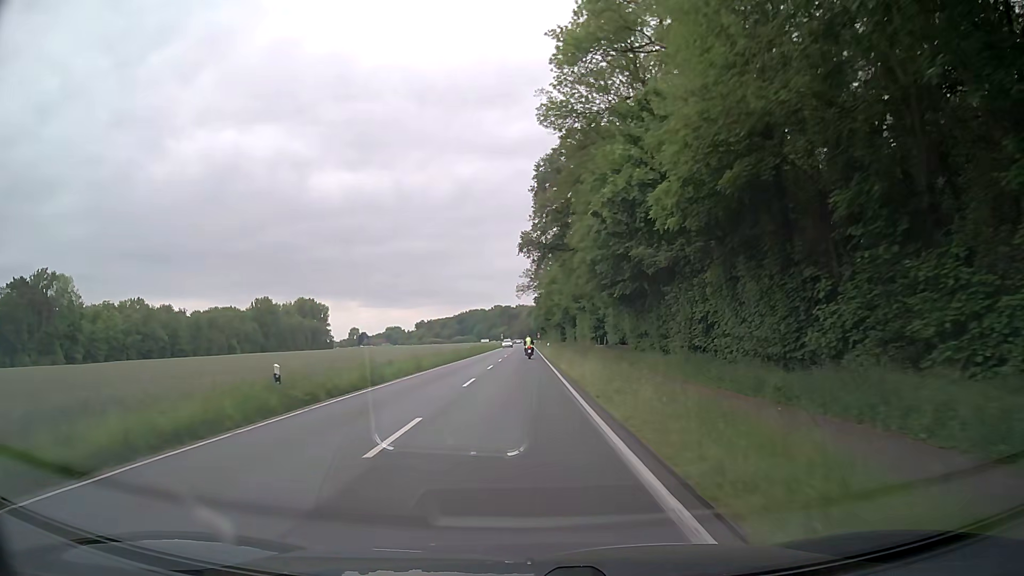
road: primary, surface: asphalt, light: Day
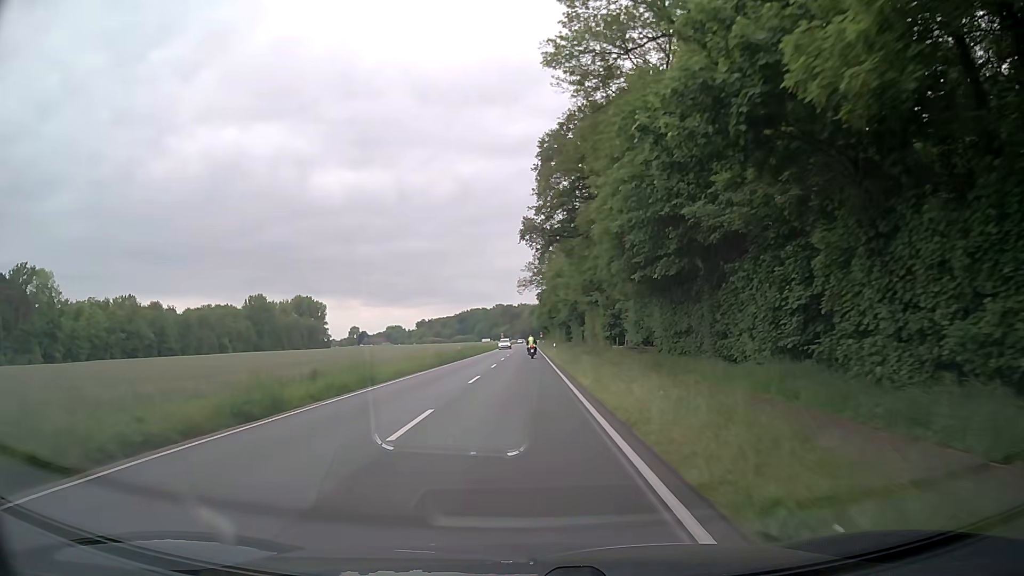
(0.0, +10.8) m; 0°
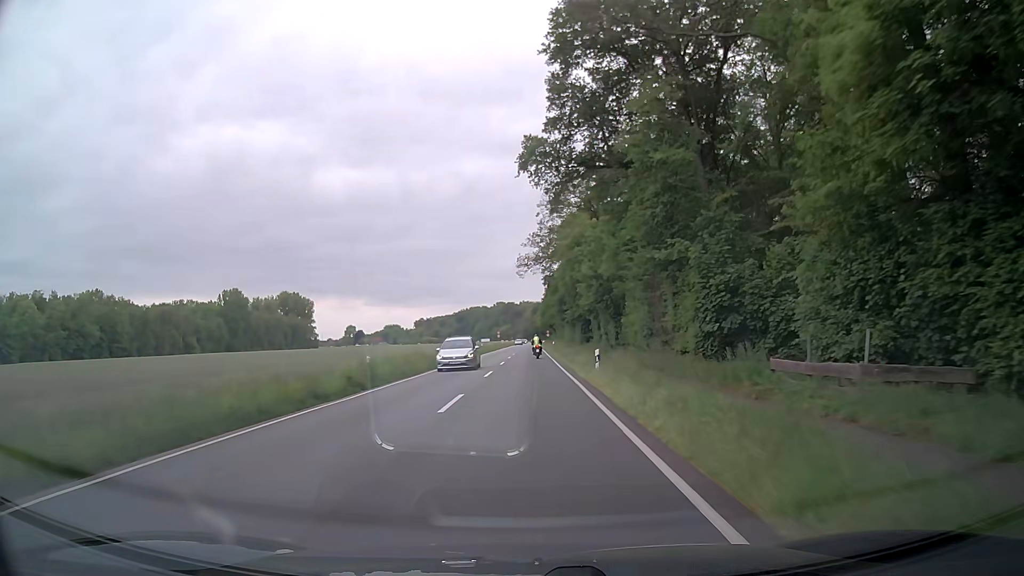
(-0.3, +32.6) m; 0°
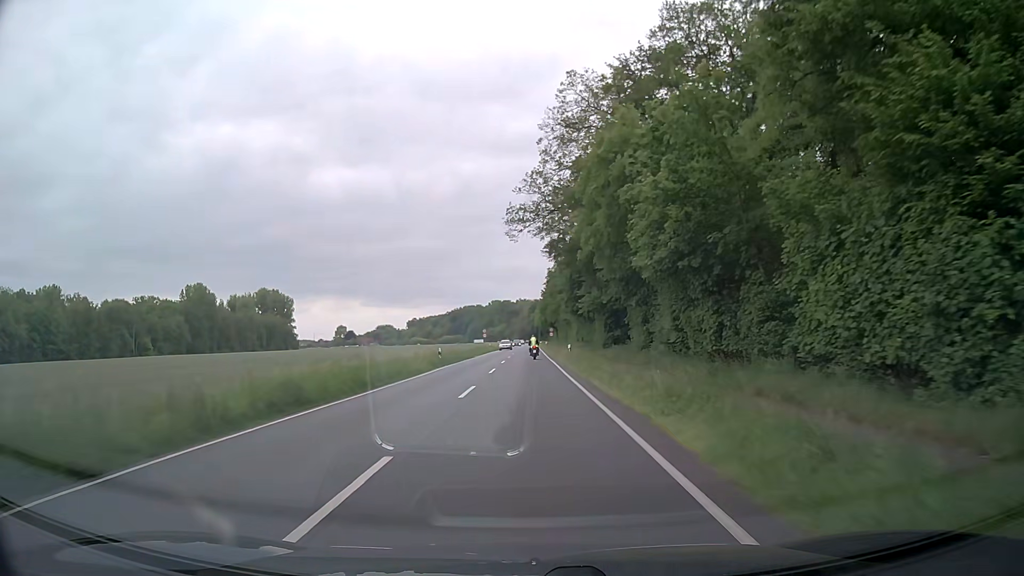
(0.0, +32.7) m; 0°
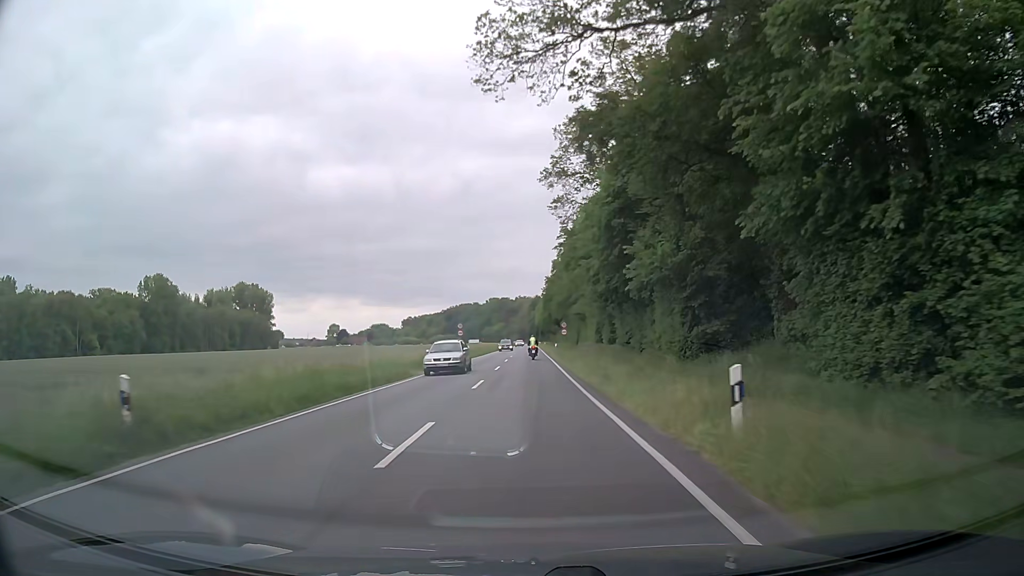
(+0.2, +32.7) m; 0°
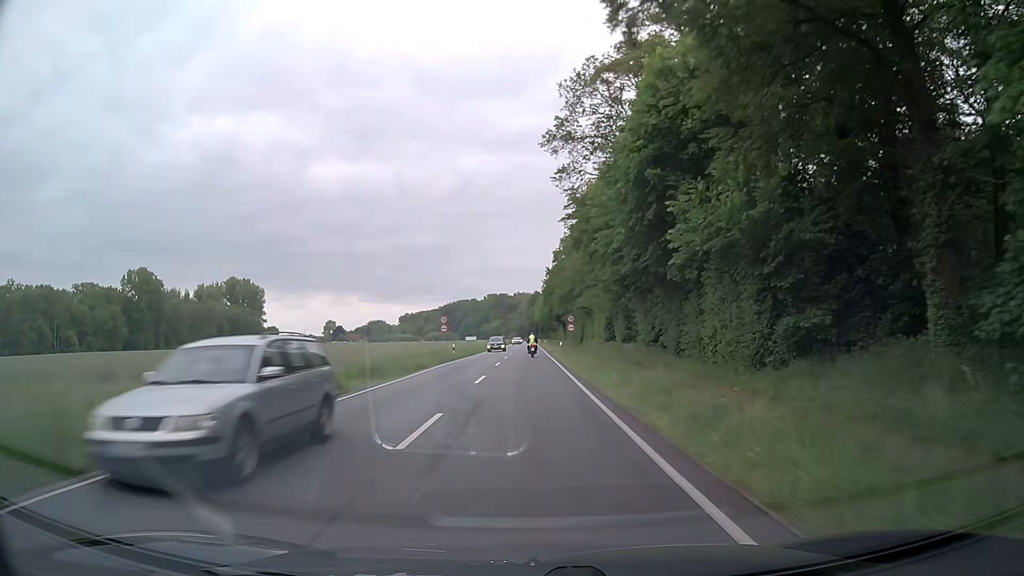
(0.0, +10.9) m; 0°
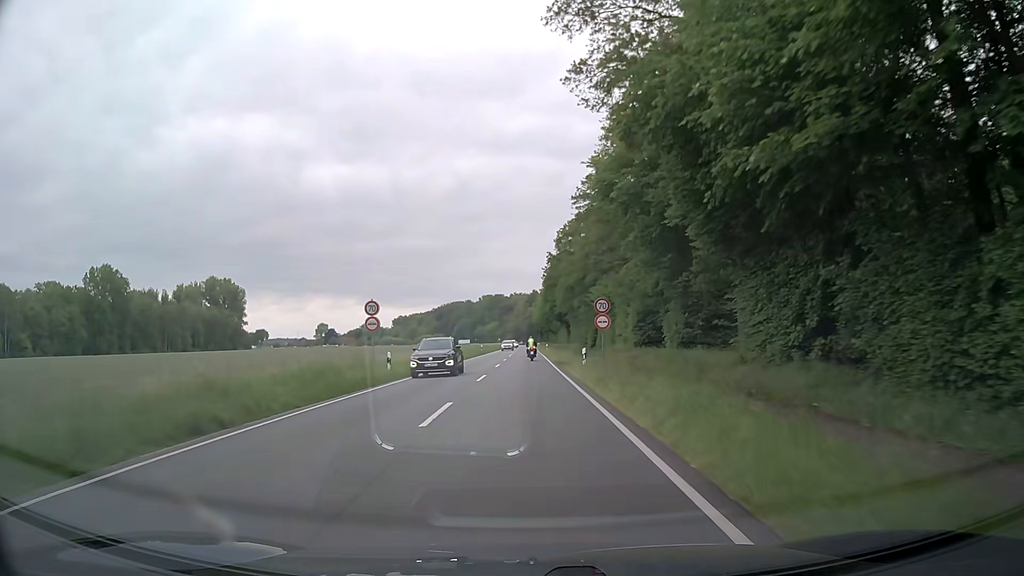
(+0.1, +21.8) m; 0°
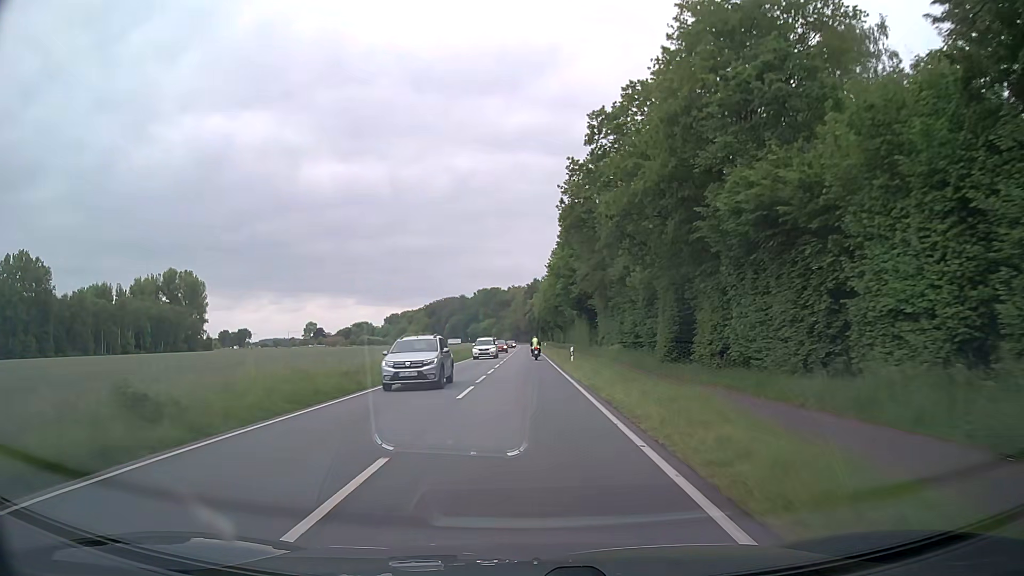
(0.0, +43.6) m; 0°
(0, +10) (0, +20) (0, +30) (0, +40) (0, +50) (0, +60) (0, +70) (0, +80) (0, +90) (0, +100) m
